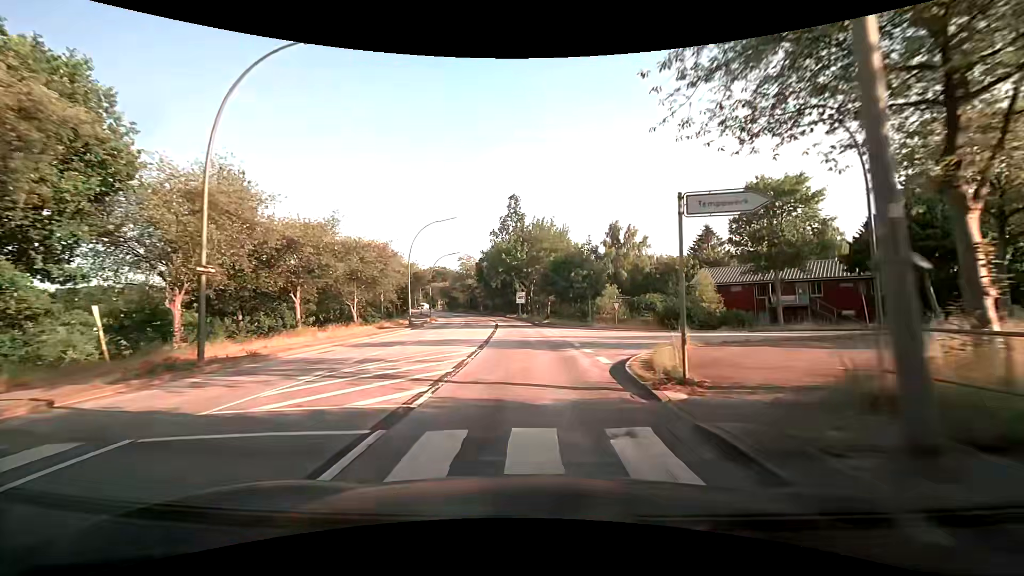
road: secondary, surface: asphalt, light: Day
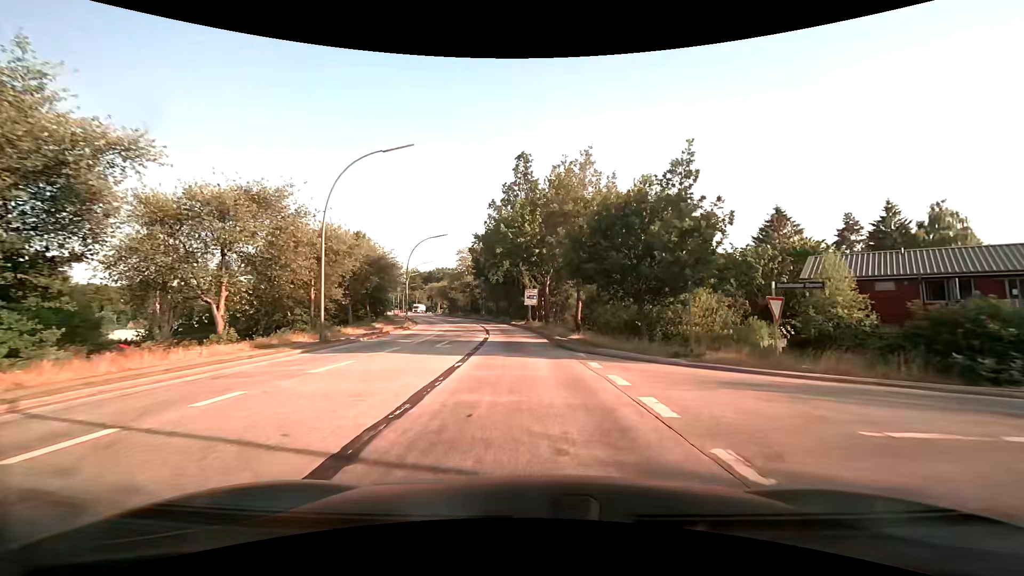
(-0.4, +21.1) m; -2°
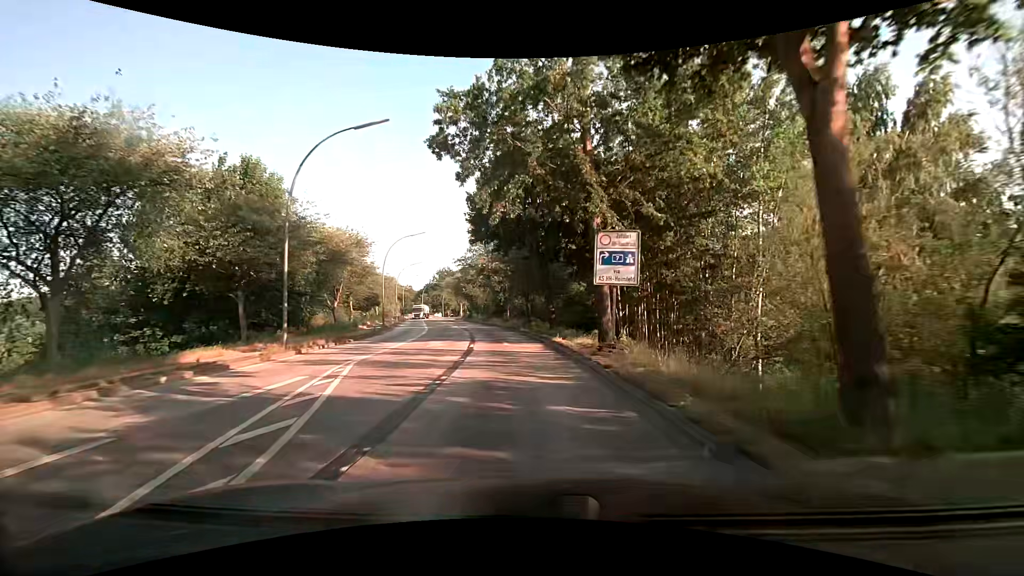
(-1.0, +33.9) m; -5°
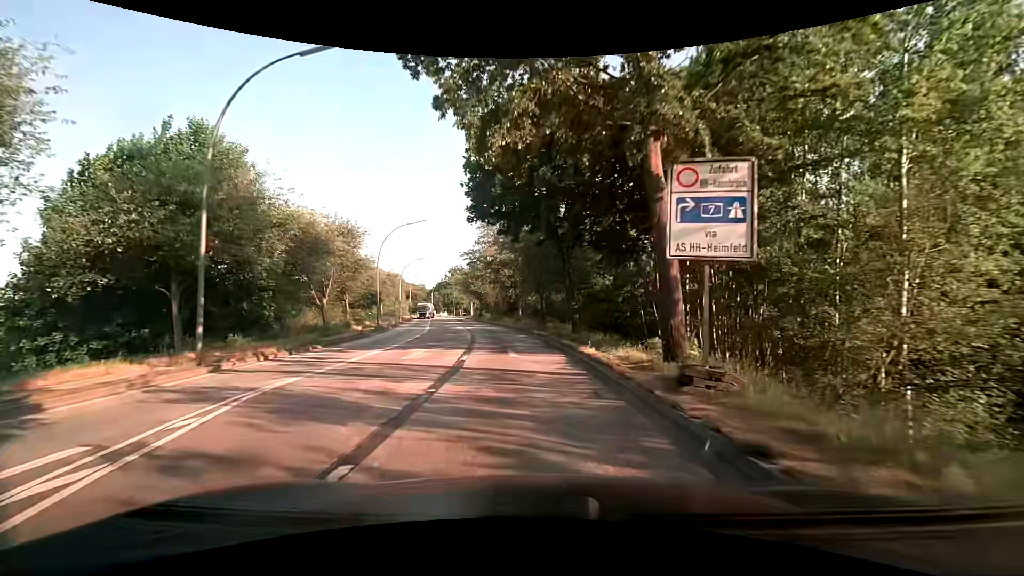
(-0.1, +6.5) m; -1°
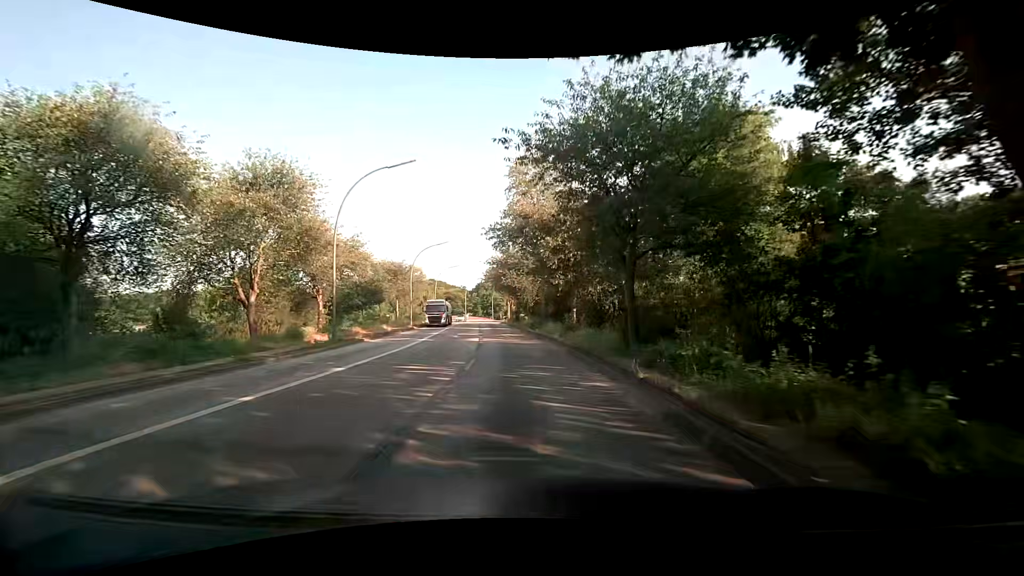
(-0.9, +19.2) m; -5°
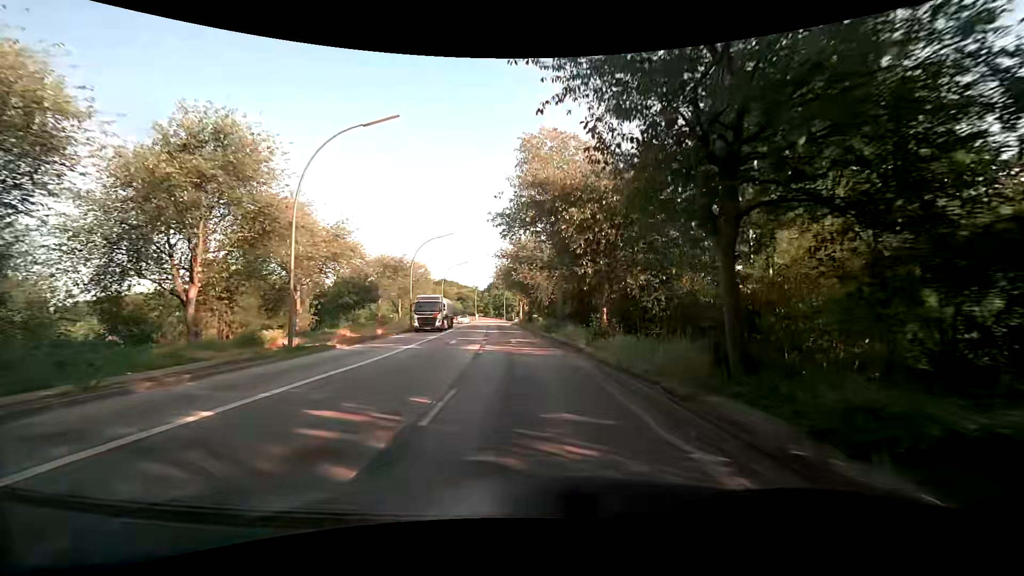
(-0.1, +6.4) m; -2°
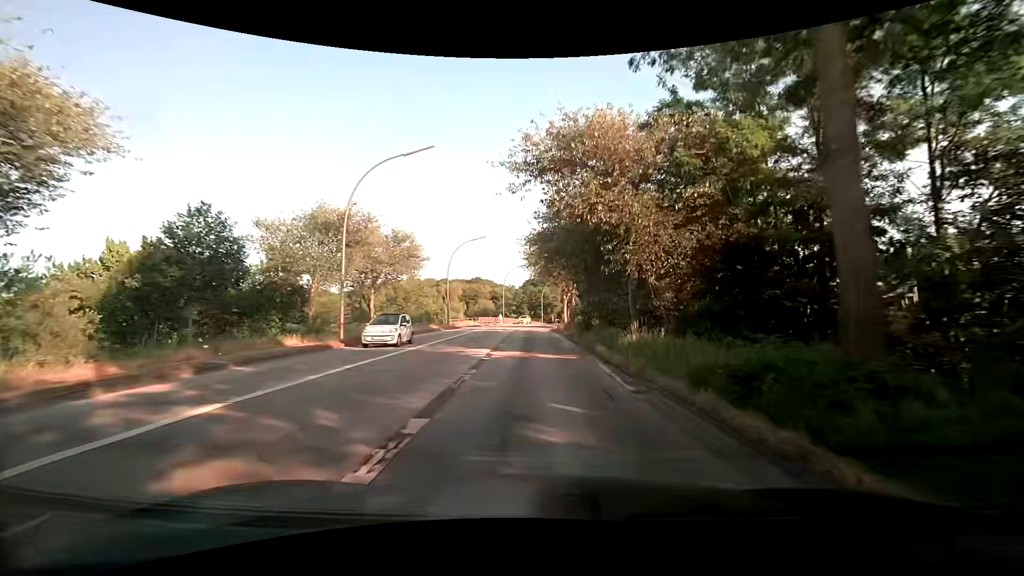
(-0.8, +27.2) m; -4°
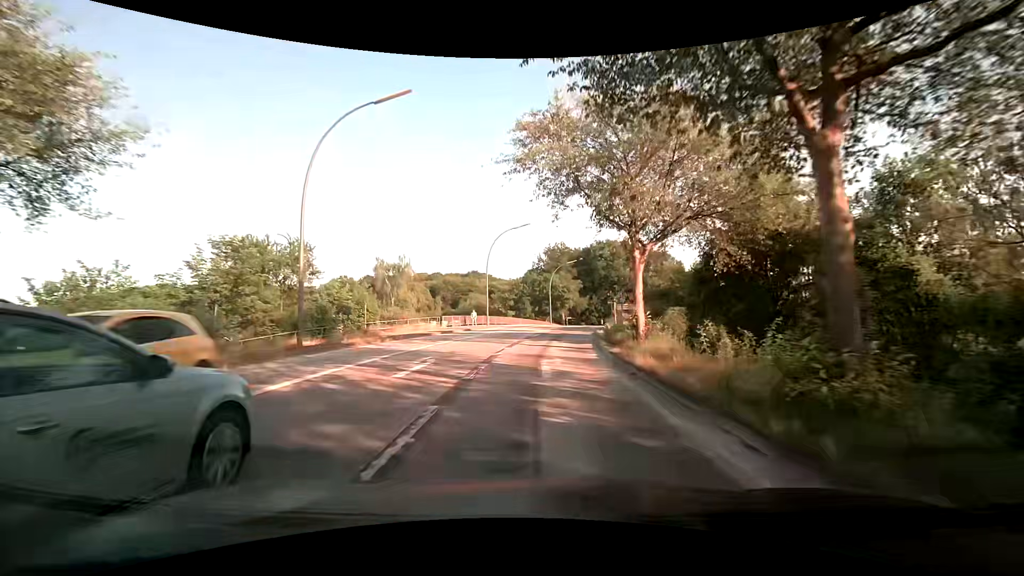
(-0.1, +35.7) m; 0°
(0, +10) (0, +20) (+1, +30) (+3, +40) (+5, +50) (+7, +59) (+10, +69) (+13, +79) (+16, +88) (+19, +97) m
